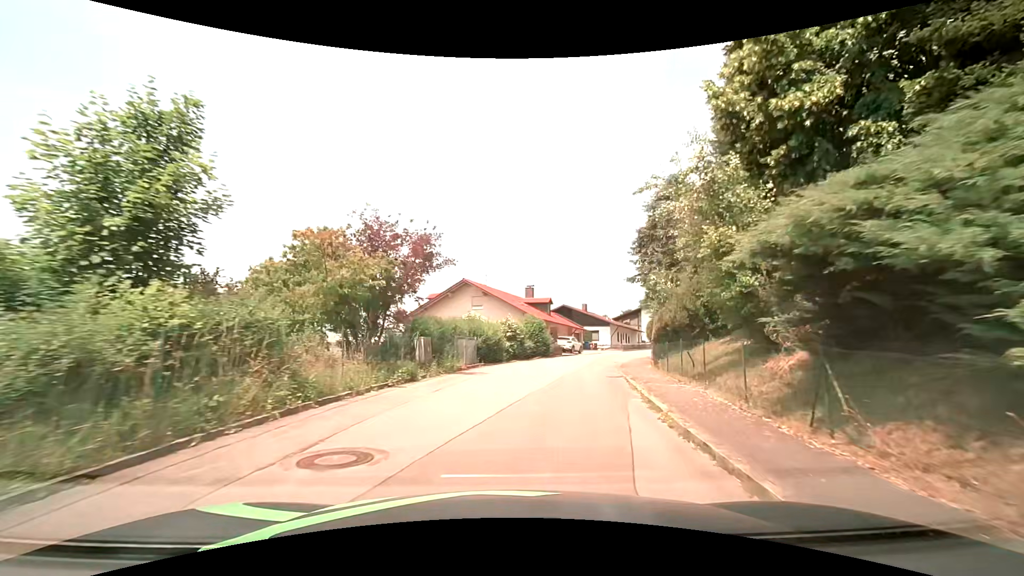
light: Day
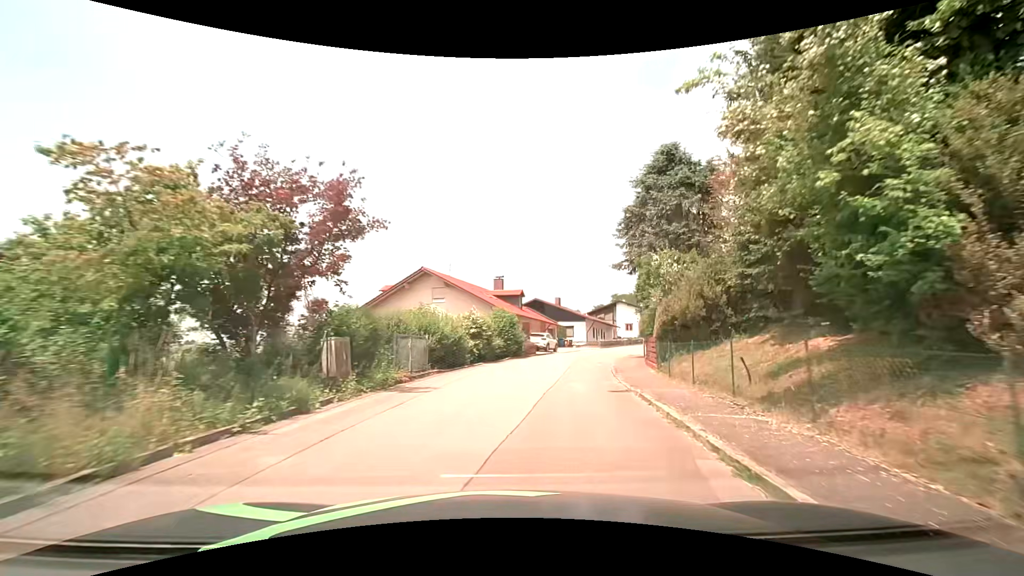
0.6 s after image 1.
(+0.2, +5.5) m; +4°
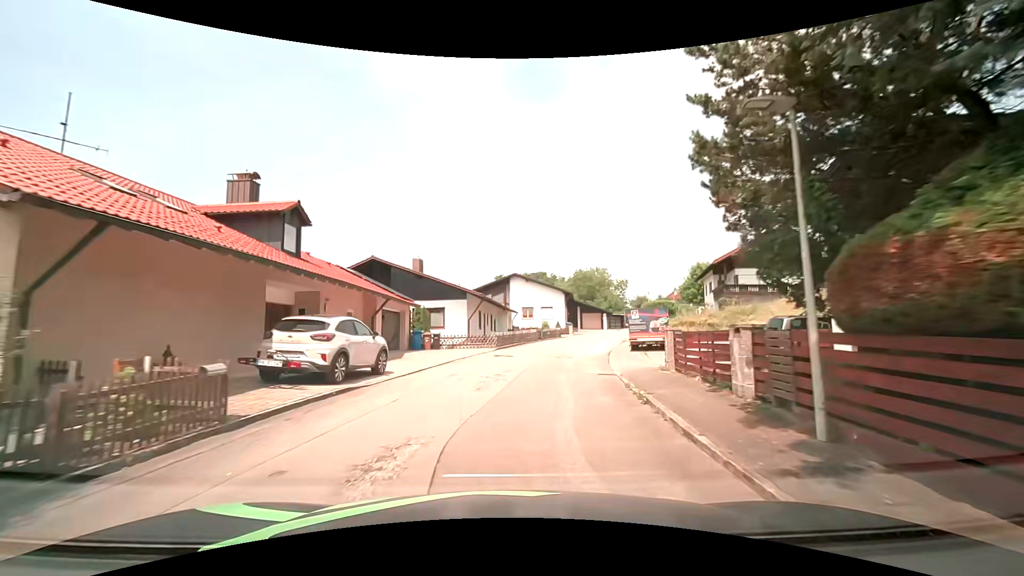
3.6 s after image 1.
(+3.7, +28.3) m; +14°
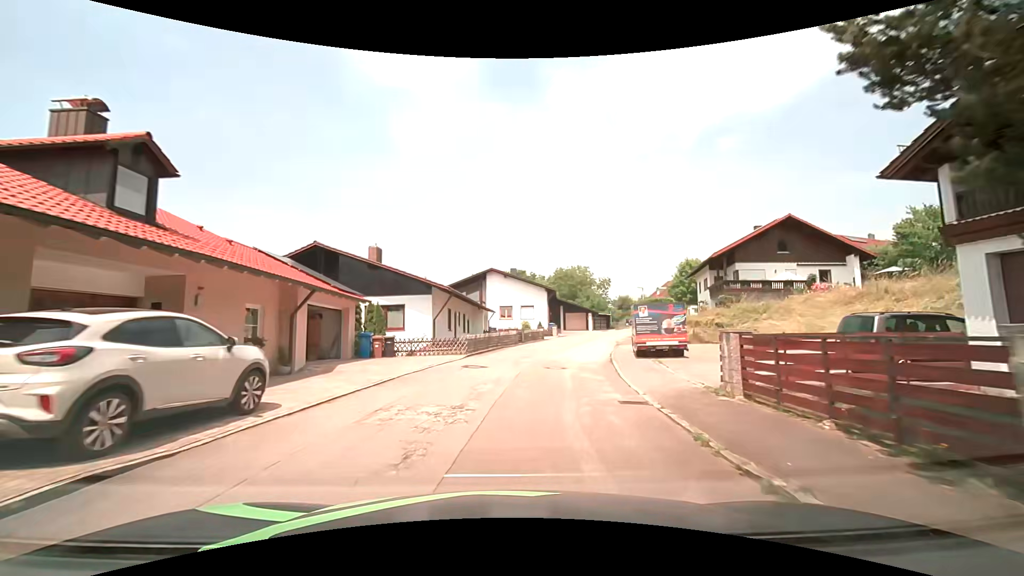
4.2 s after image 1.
(+0.1, +5.8) m; +3°
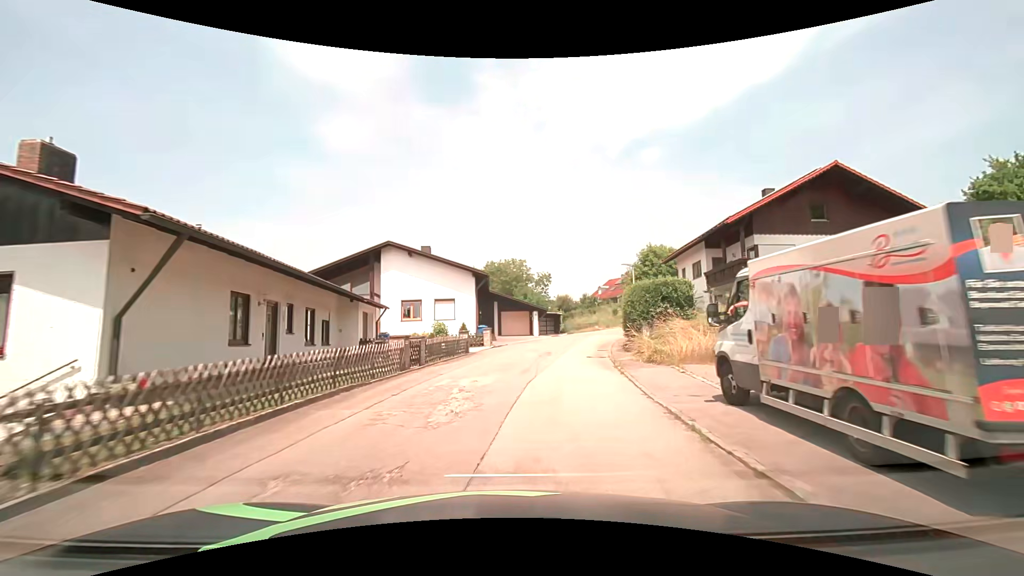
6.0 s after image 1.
(+1.1, +17.4) m; +8°
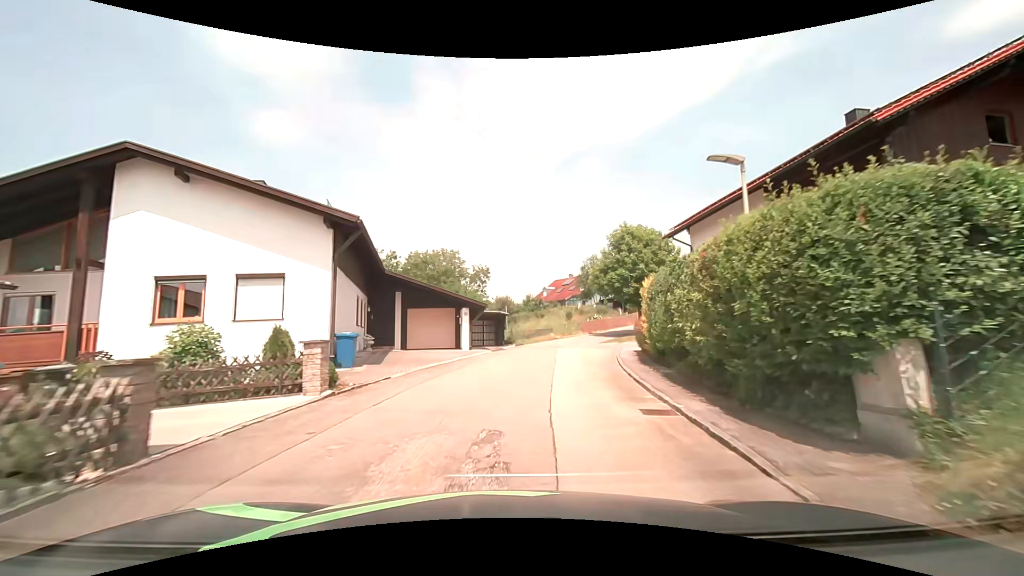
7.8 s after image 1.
(+1.0, +17.1) m; +7°
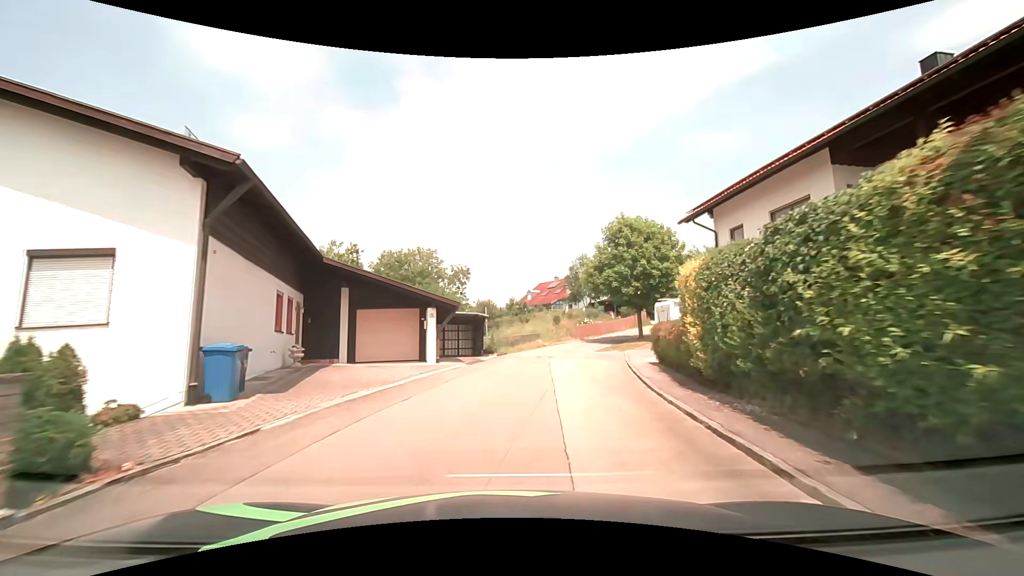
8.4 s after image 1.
(+0.1, +5.7) m; +2°
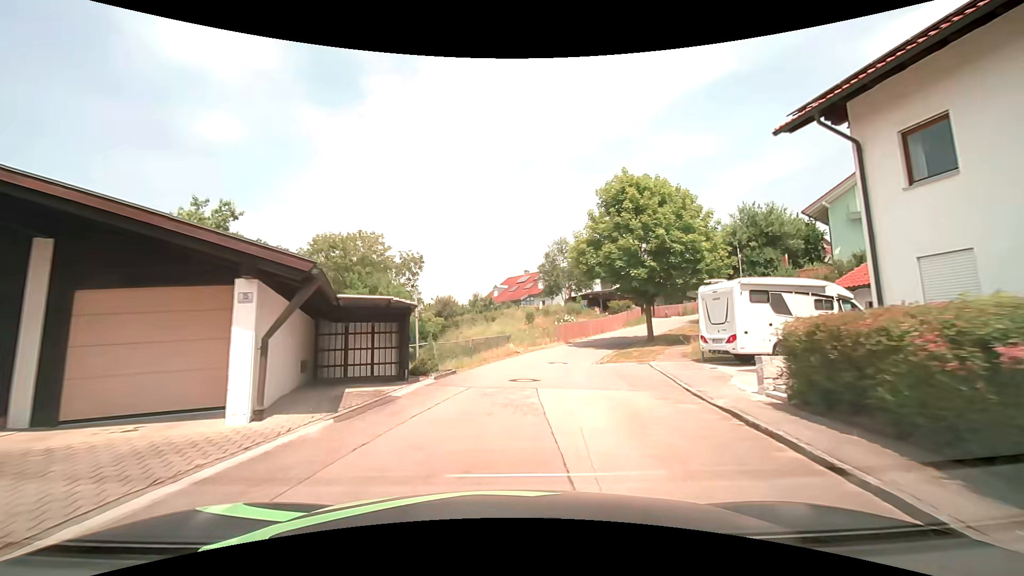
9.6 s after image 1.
(+0.4, +11.3) m; +4°
